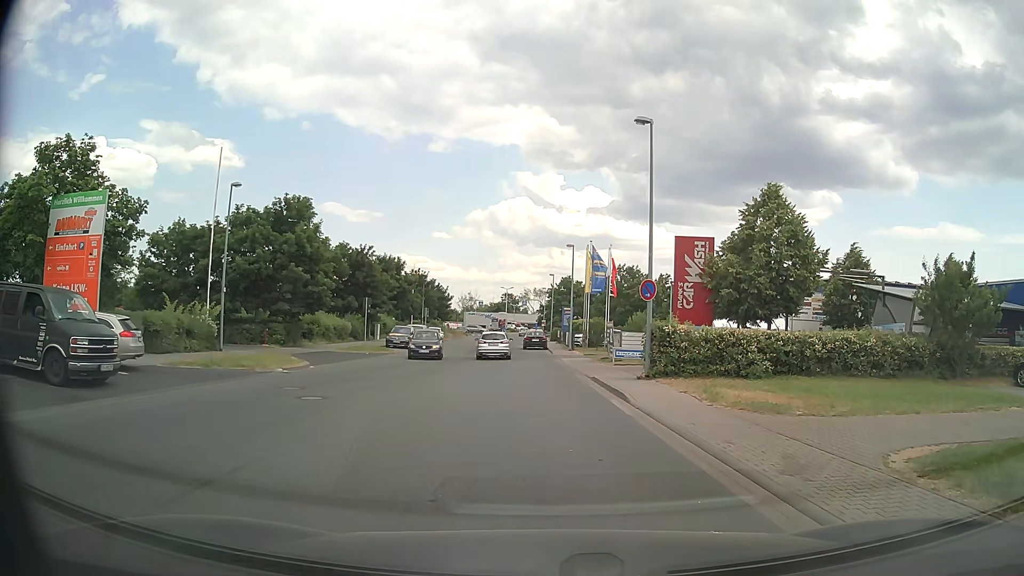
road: unclassified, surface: asphalt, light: Day
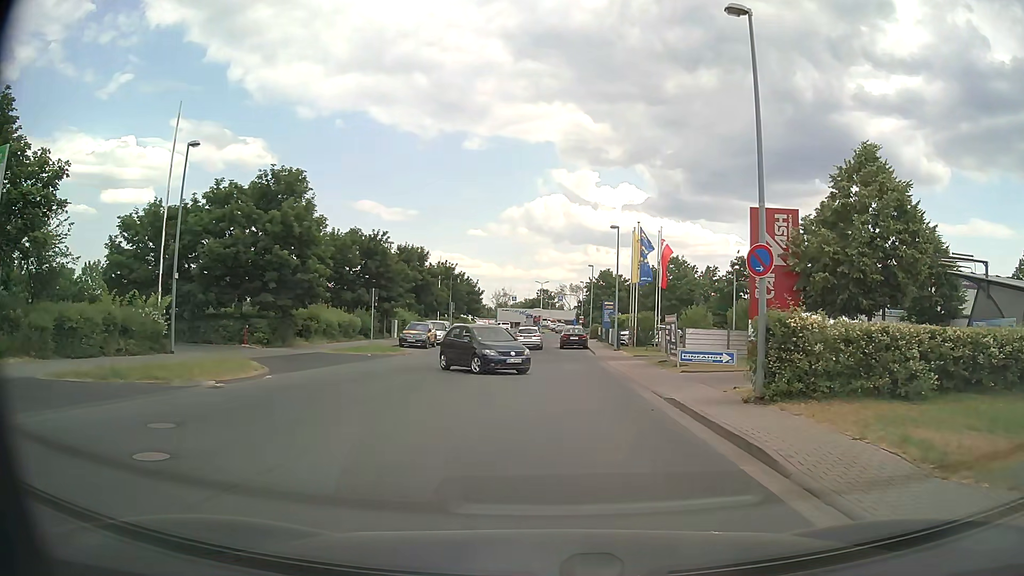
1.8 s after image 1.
(-0.2, +7.6) m; -3°
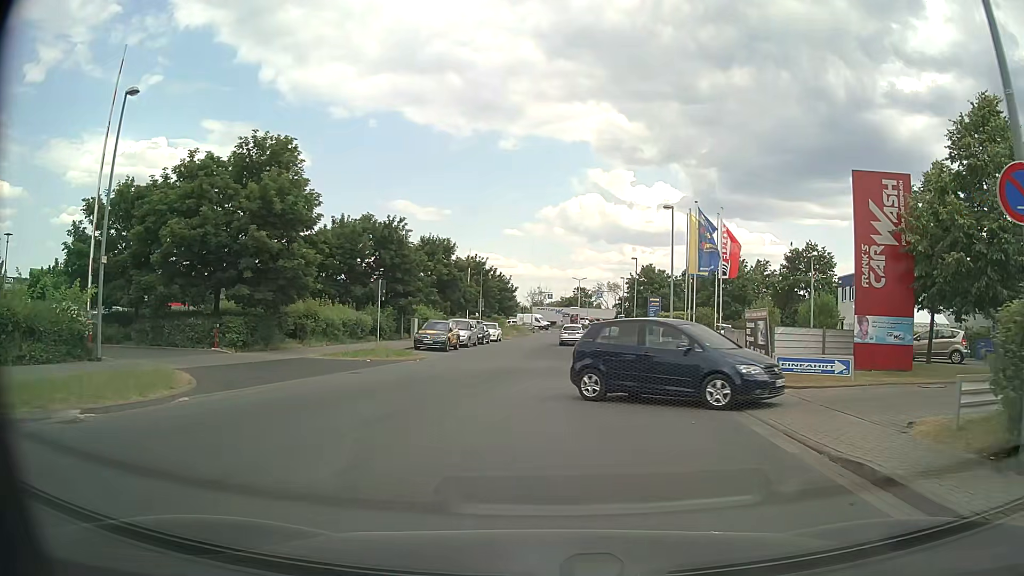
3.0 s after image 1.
(-0.1, +6.7) m; -3°
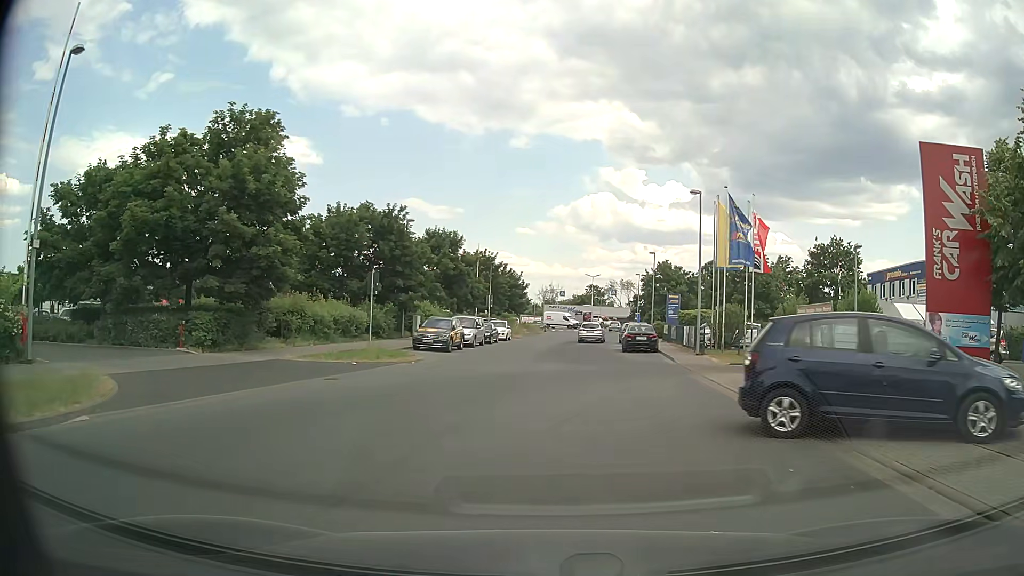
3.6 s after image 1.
(0.0, +3.7) m; -1°
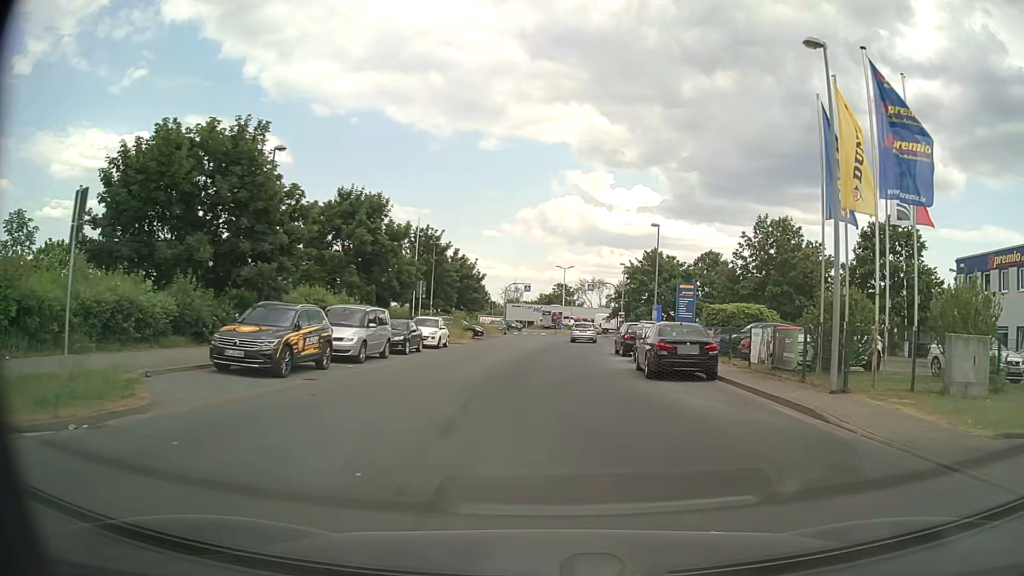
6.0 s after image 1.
(+0.6, +18.2) m; +4°
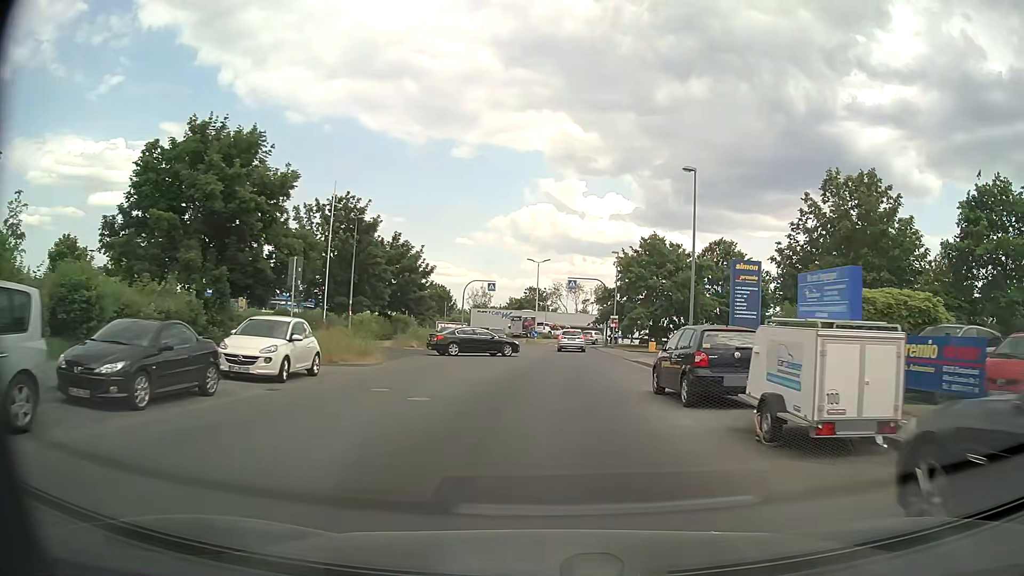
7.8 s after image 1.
(+0.2, +17.2) m; +2°
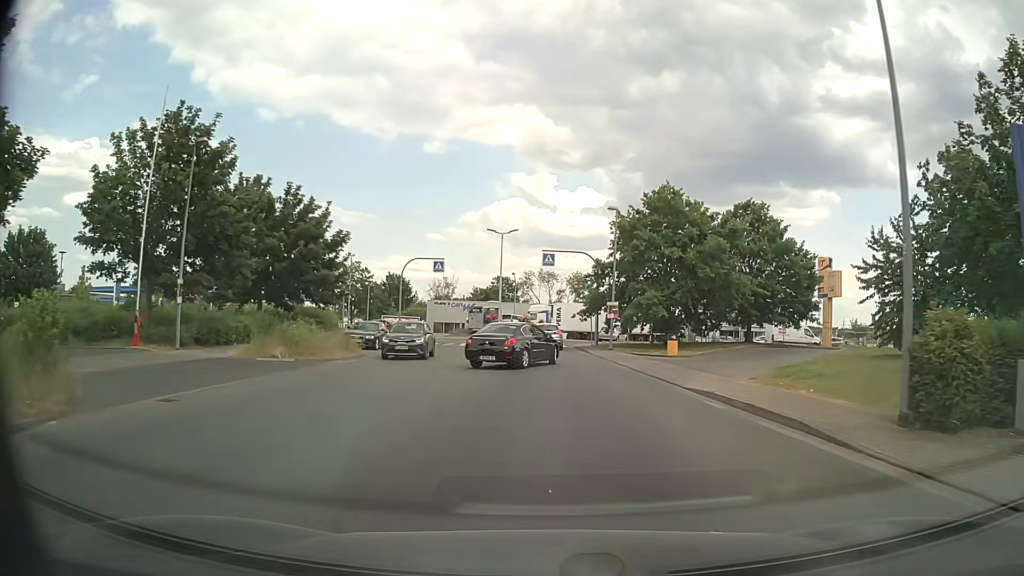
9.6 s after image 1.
(+0.4, +17.1) m; +2°
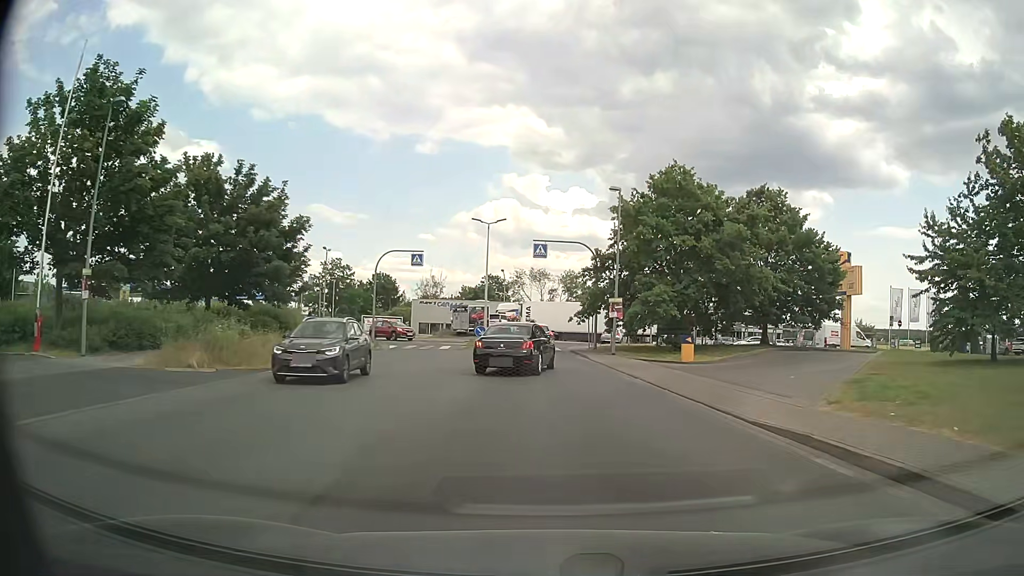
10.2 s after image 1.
(0.0, +5.2) m; +1°
